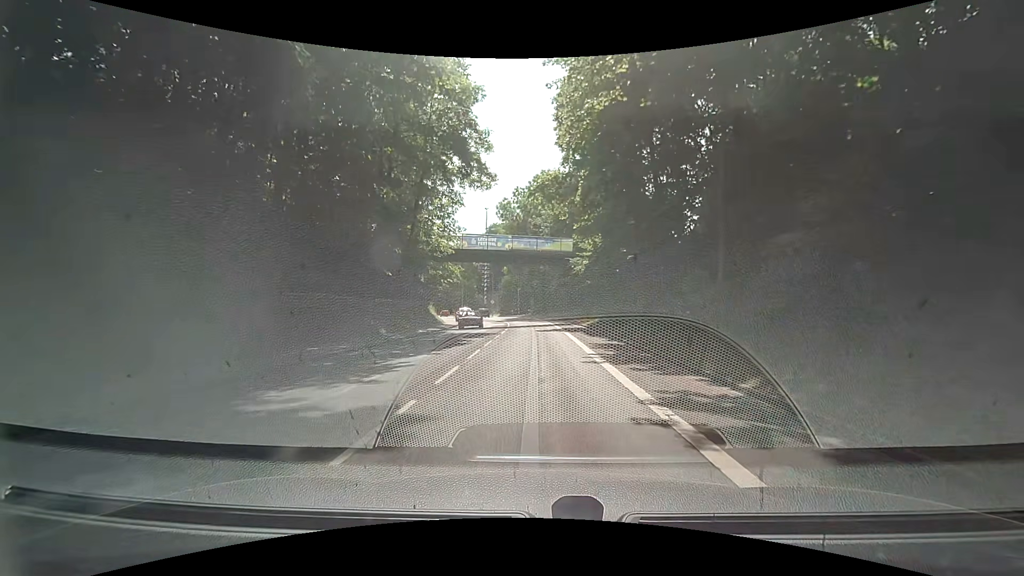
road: secondary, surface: asphalt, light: Day
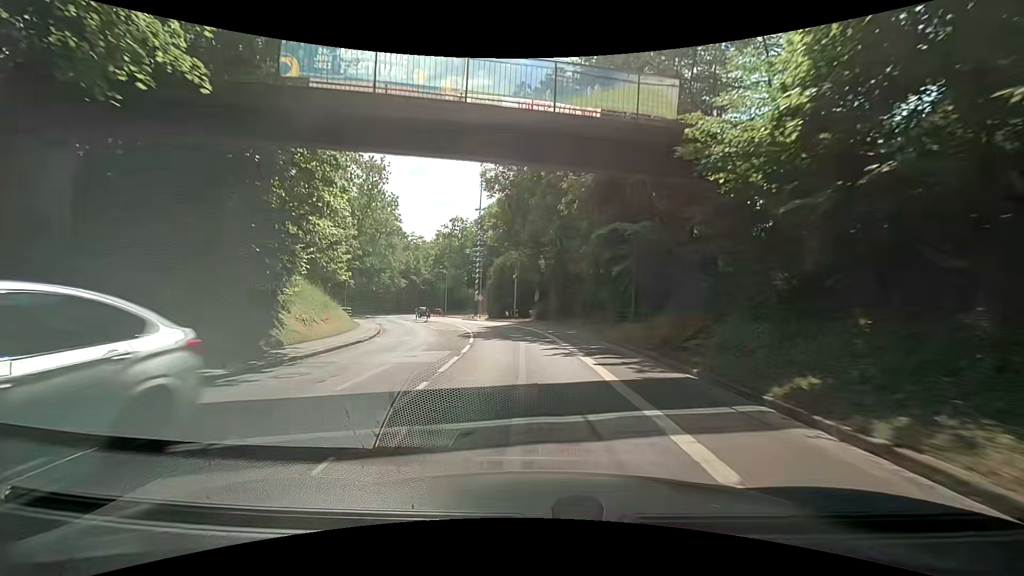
(-0.3, +29.6) m; -1°
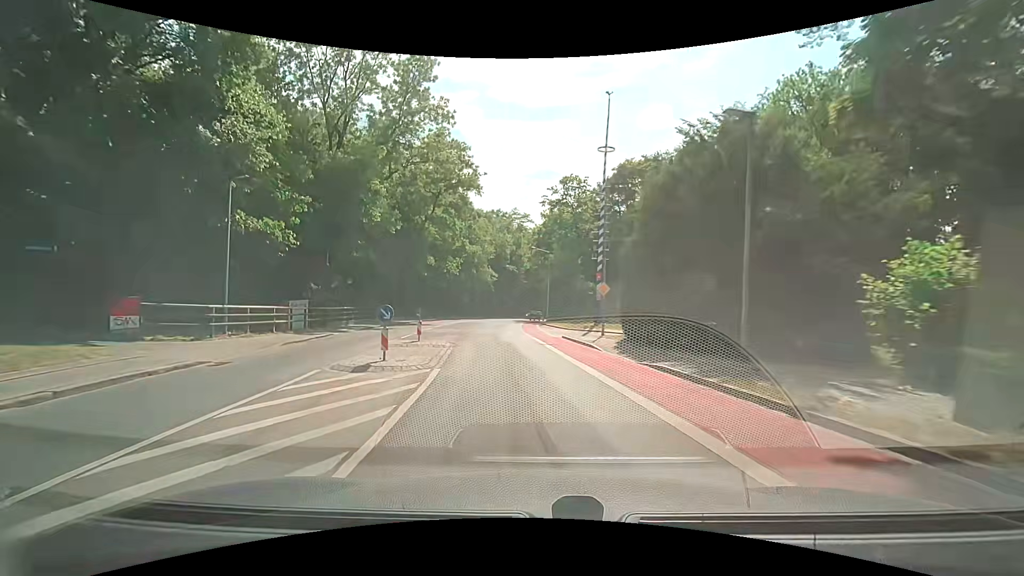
(-3.7, +36.1) m; -14°
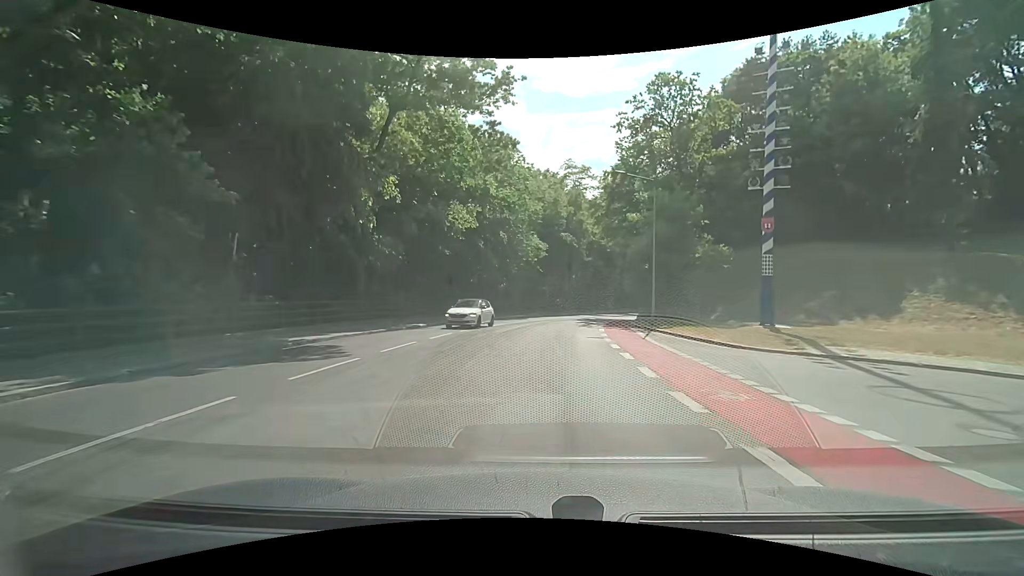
(-2.3, +28.4) m; -6°
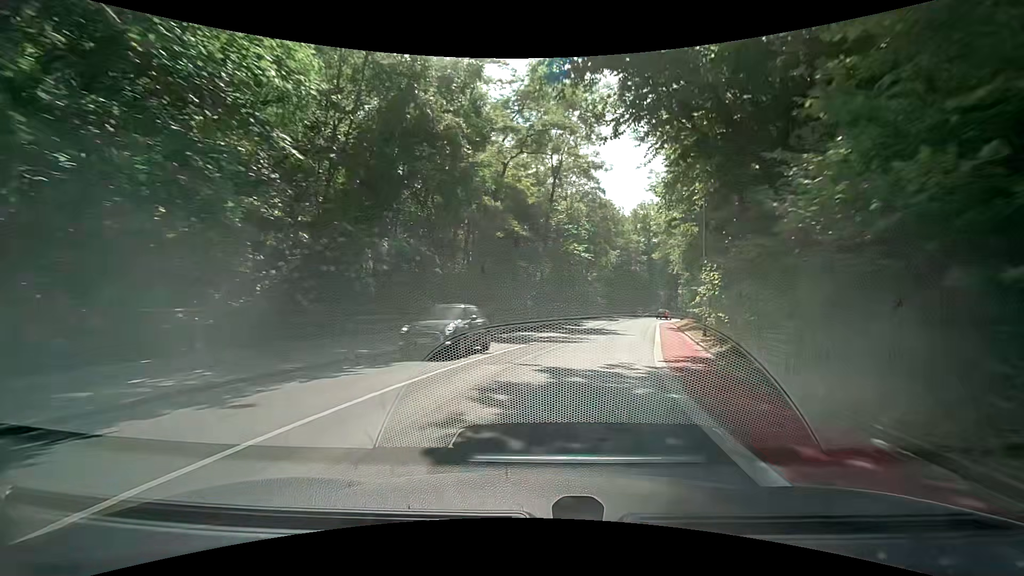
(+2.5, +35.9) m; +12°
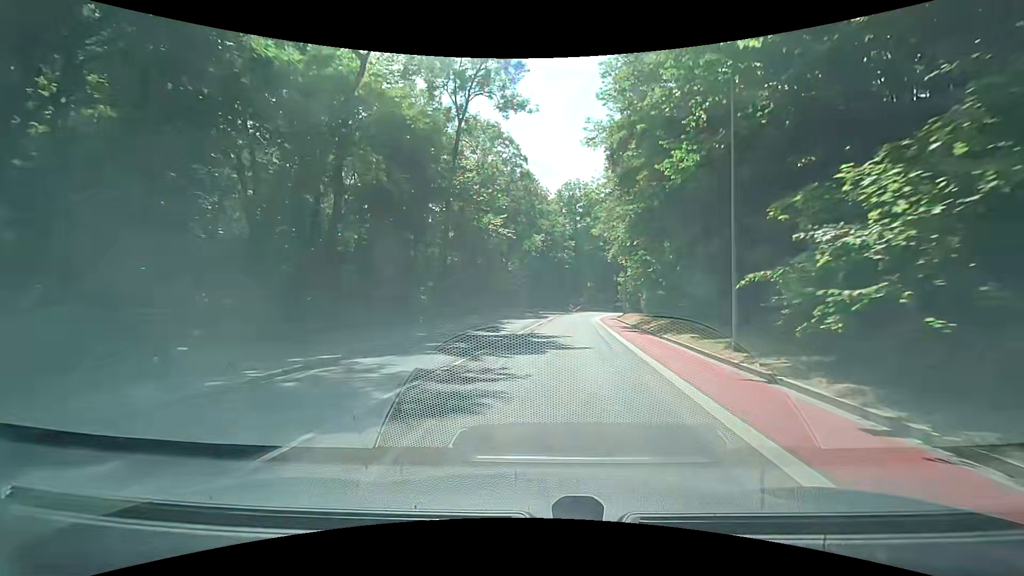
(+1.2, +14.3) m; +9°
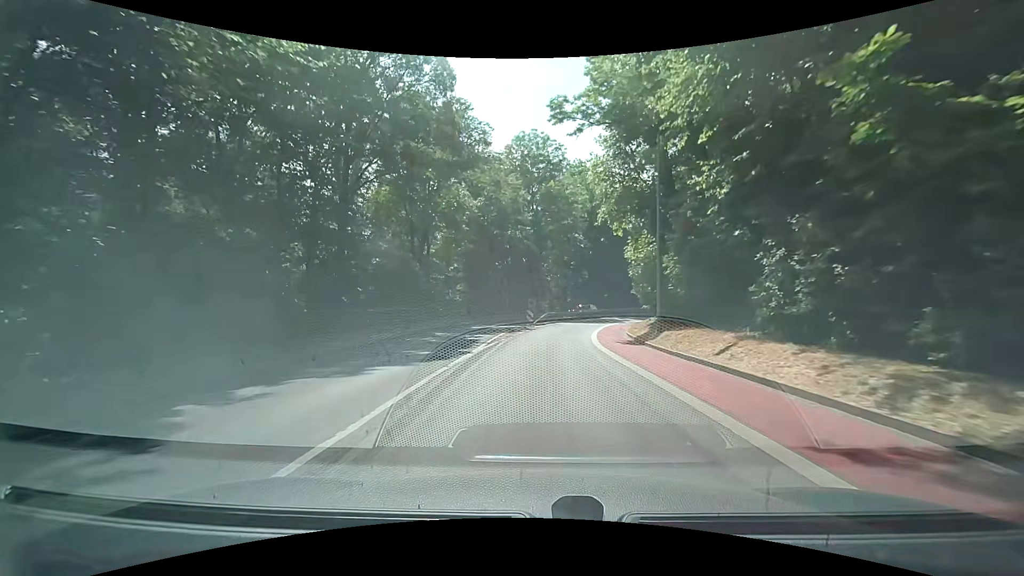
(+1.9, +28.5) m; +6°
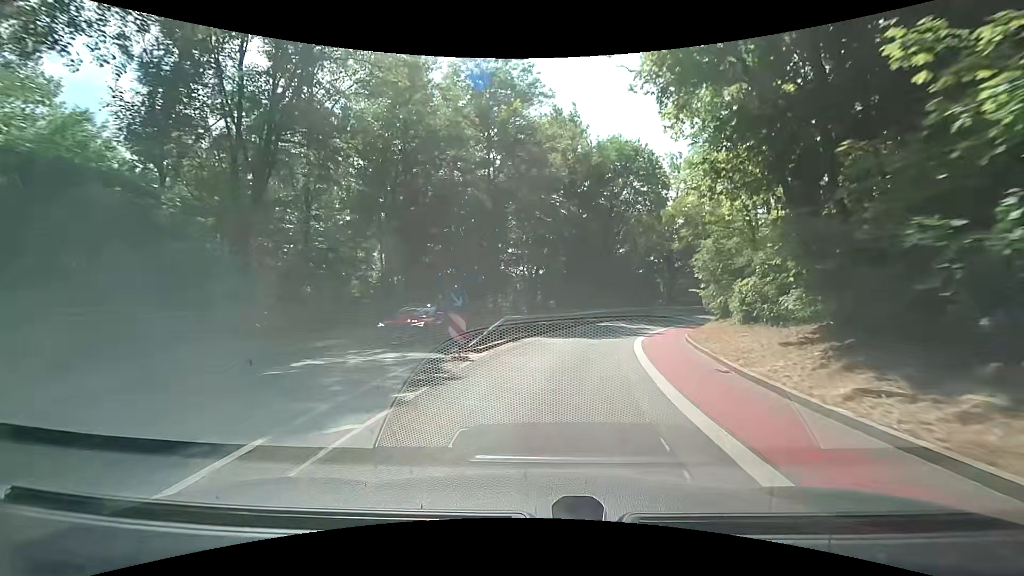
(+0.5, +20.9) m; +4°
(0, +10) (+2, +20) (+4, +30) (+9, +38) (+15, +46) (+23, +52) (+32, +56) (+42, +59) (+52, +59) (+62, +58) m
